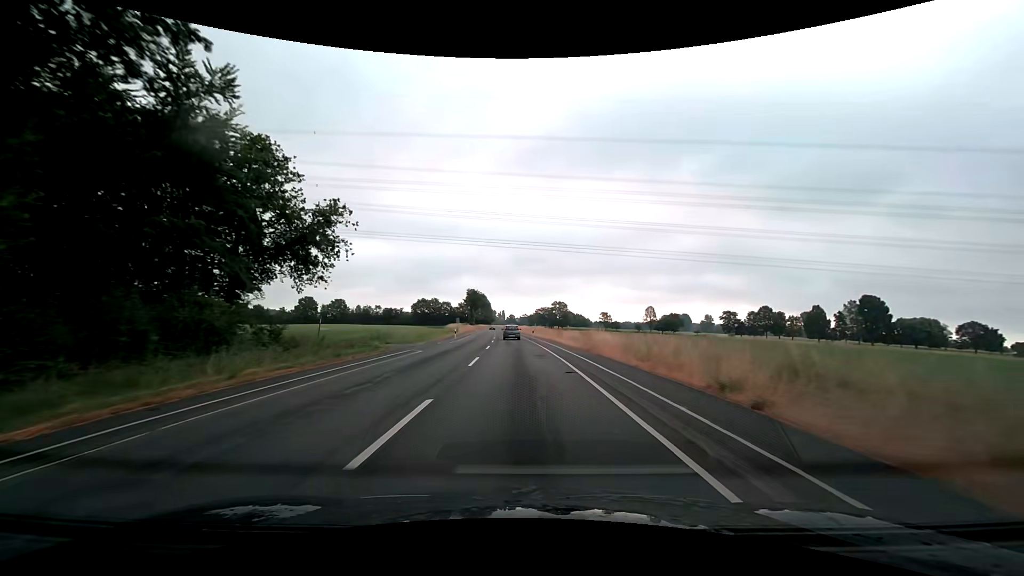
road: secondary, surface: asphalt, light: Day
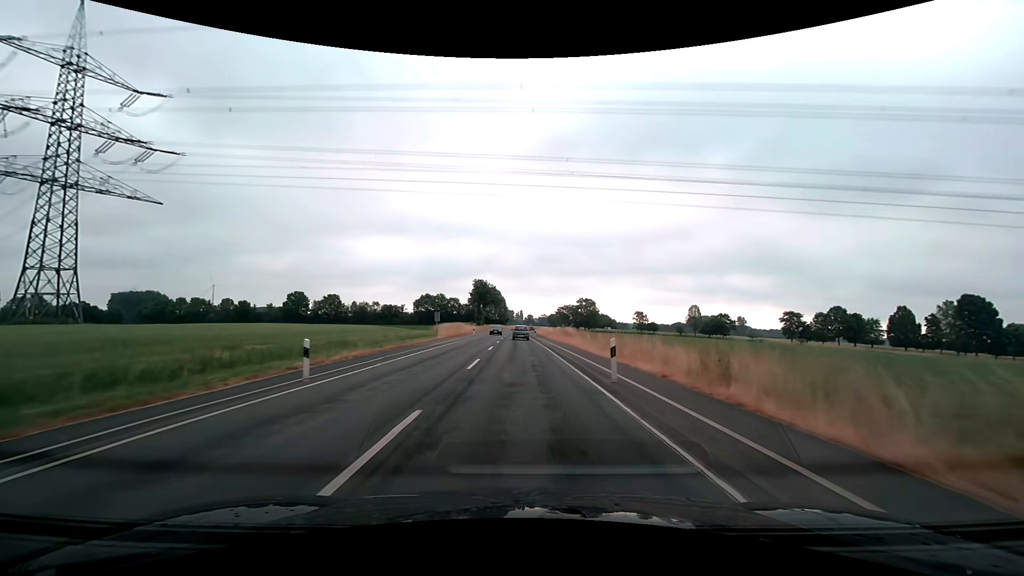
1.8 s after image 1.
(-0.9, +37.5) m; -2°
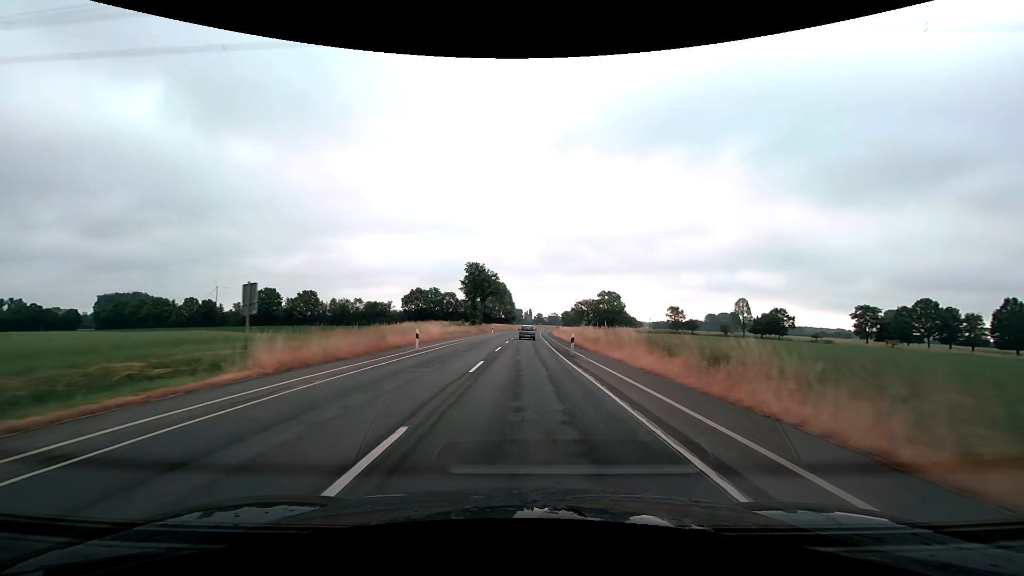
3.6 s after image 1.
(-0.3, +37.6) m; -1°
(0, +10) (0, +20) (0, +30) (0, +40) (0, +50) (0, +60) (+1, +70) (+1, +80) (+1, +90) (+2, +100) m
